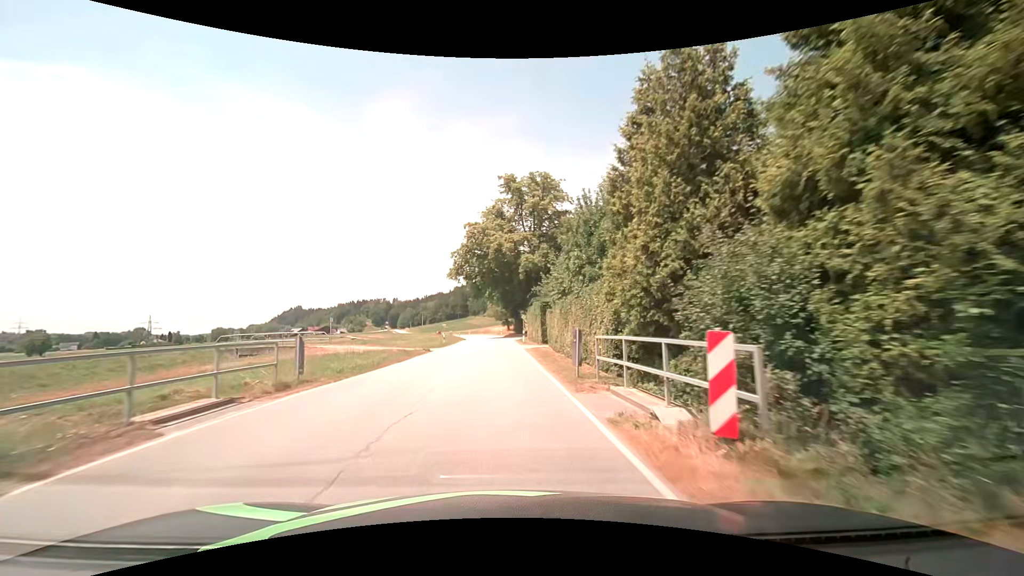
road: secondary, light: Day
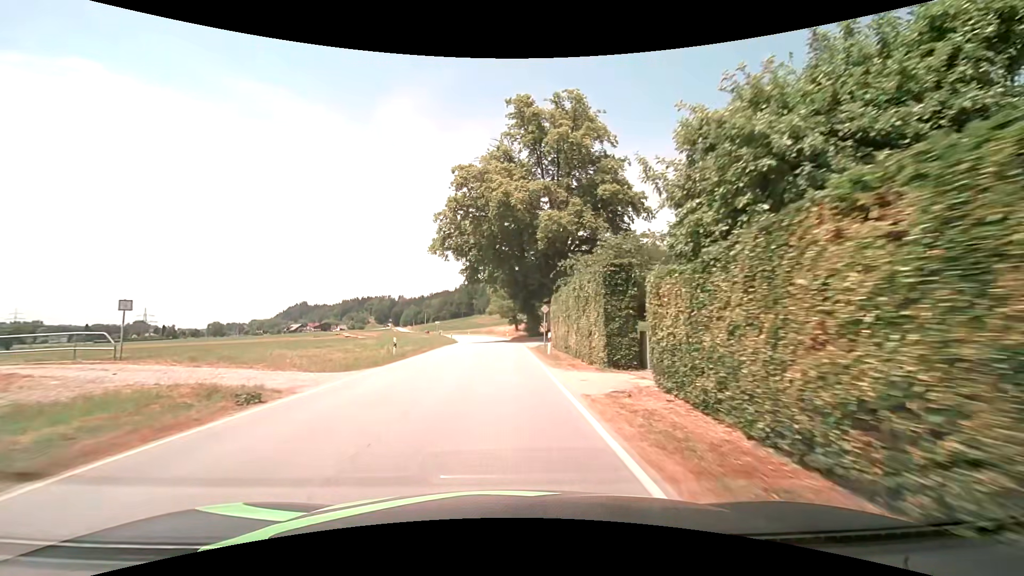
(-0.1, +23.4) m; -1°
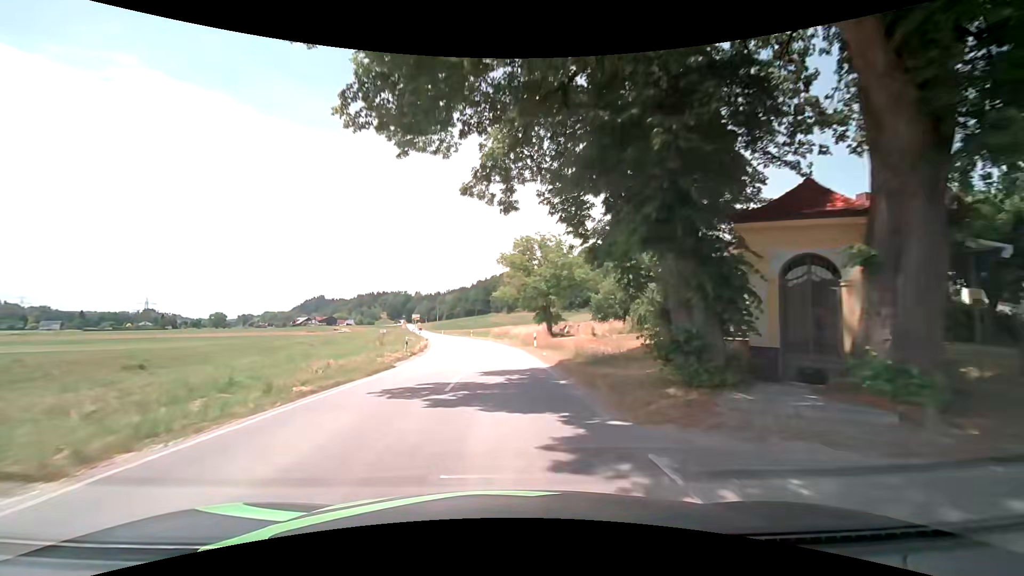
(-0.3, +39.4) m; -2°
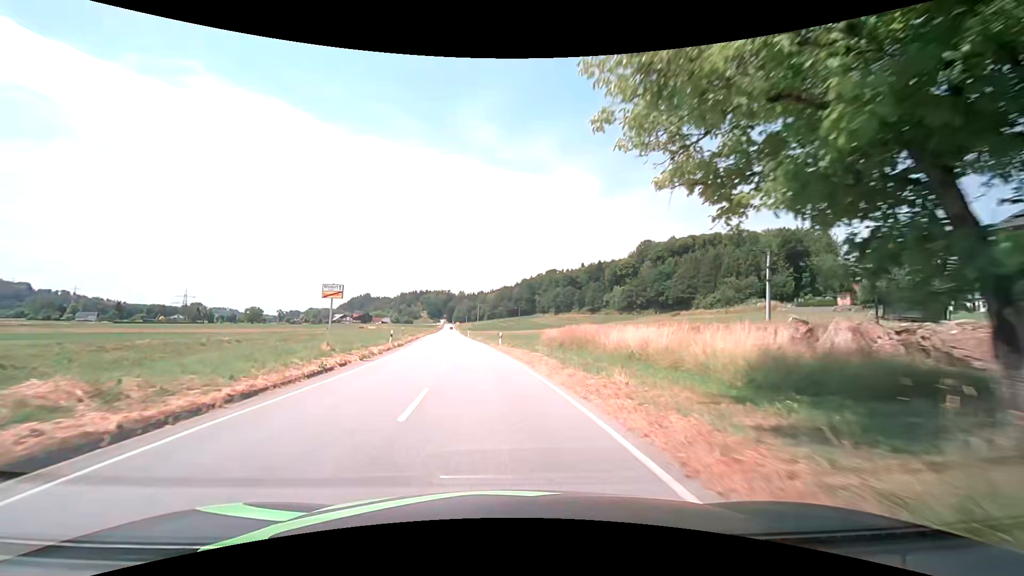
(-1.2, +40.0) m; -4°
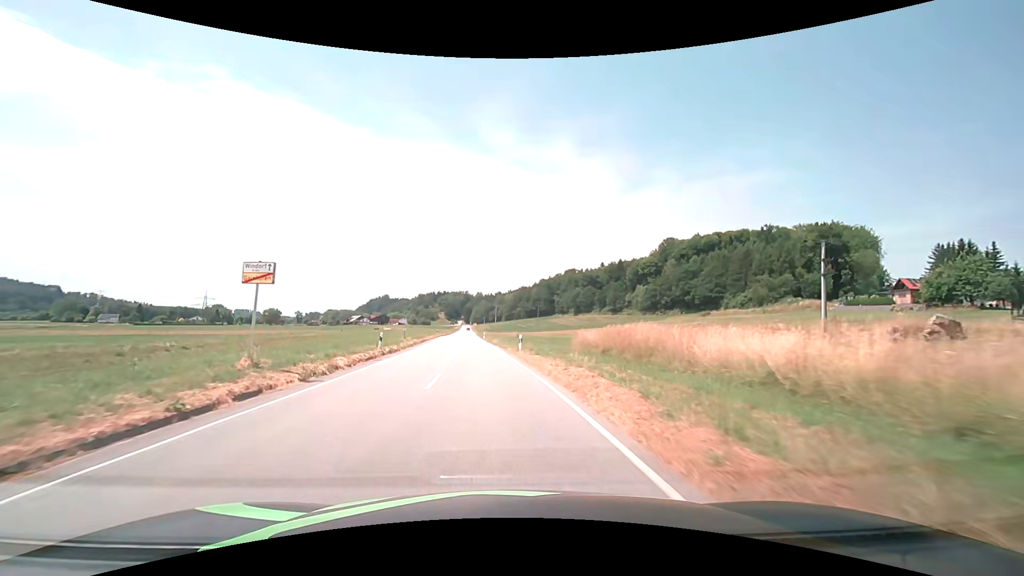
(-0.2, +8.1) m; -2°
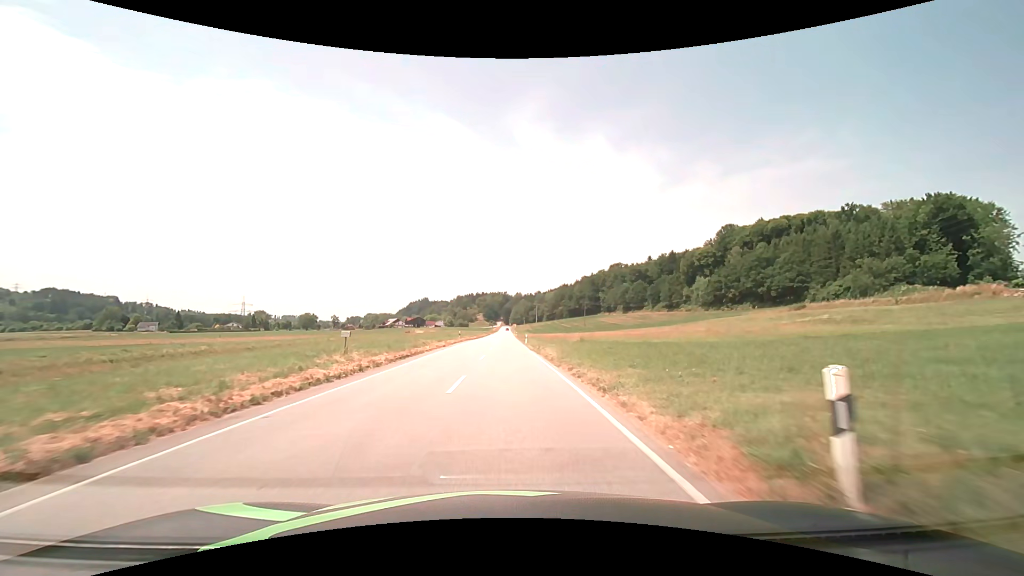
(-1.2, +24.9) m; -5°
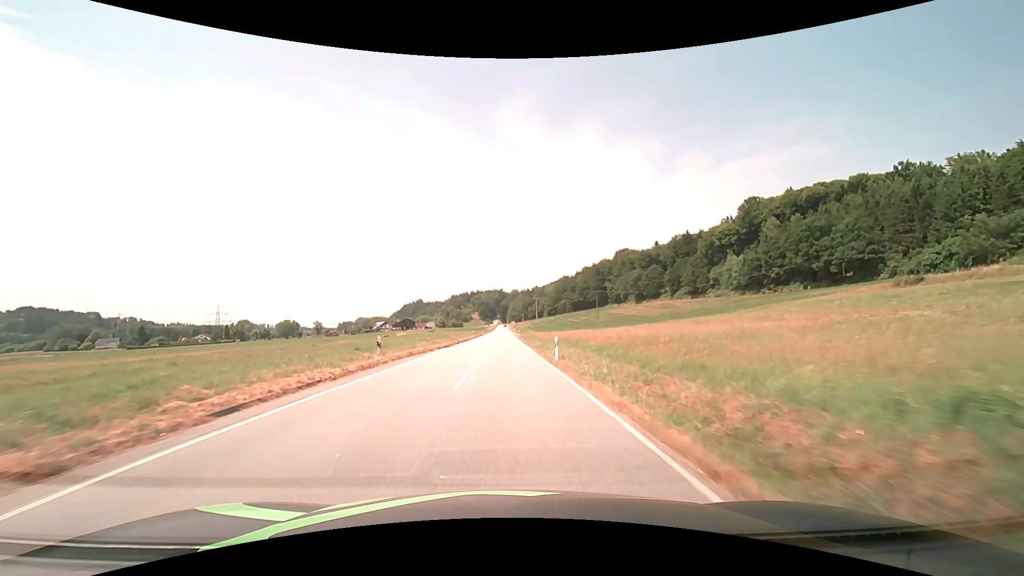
(0.0, +35.8) m; 0°
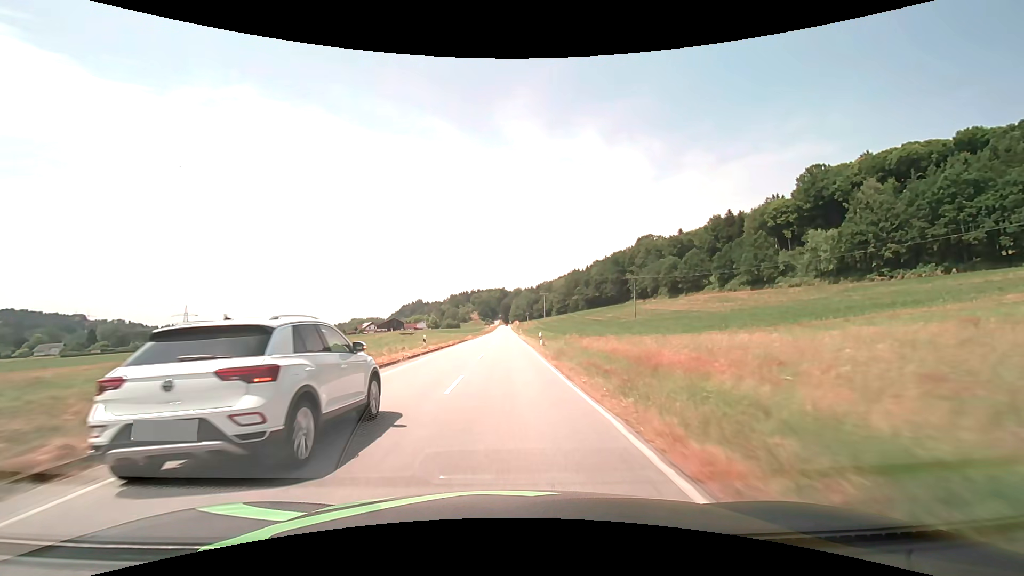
(-0.3, +49.1) m; -1°
(0, +10) (0, +20) (0, +30) (0, +40) (0, +50) (0, +60) (0, +70) (0, +80) (0, +90) (0, +100) m
